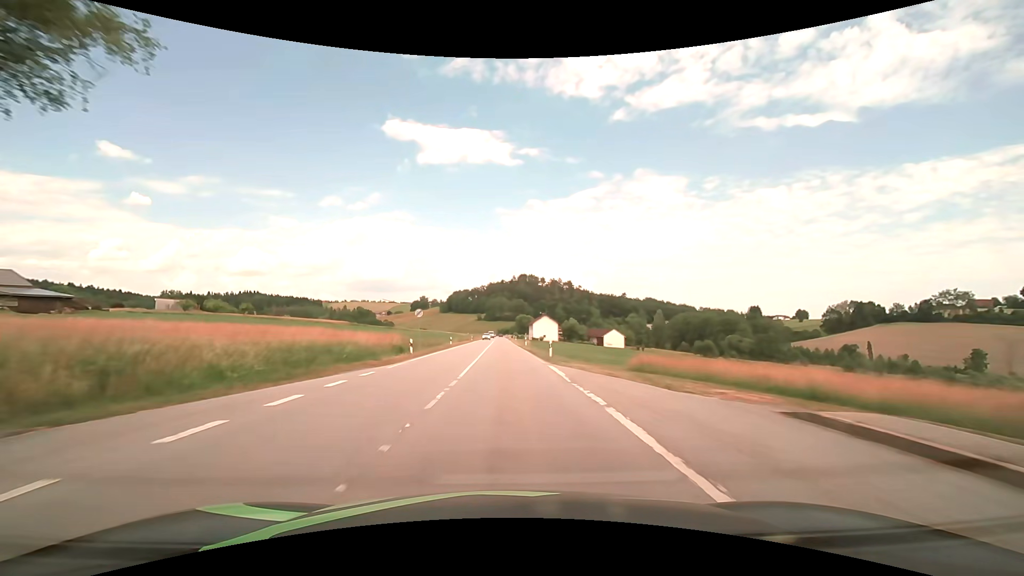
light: Day
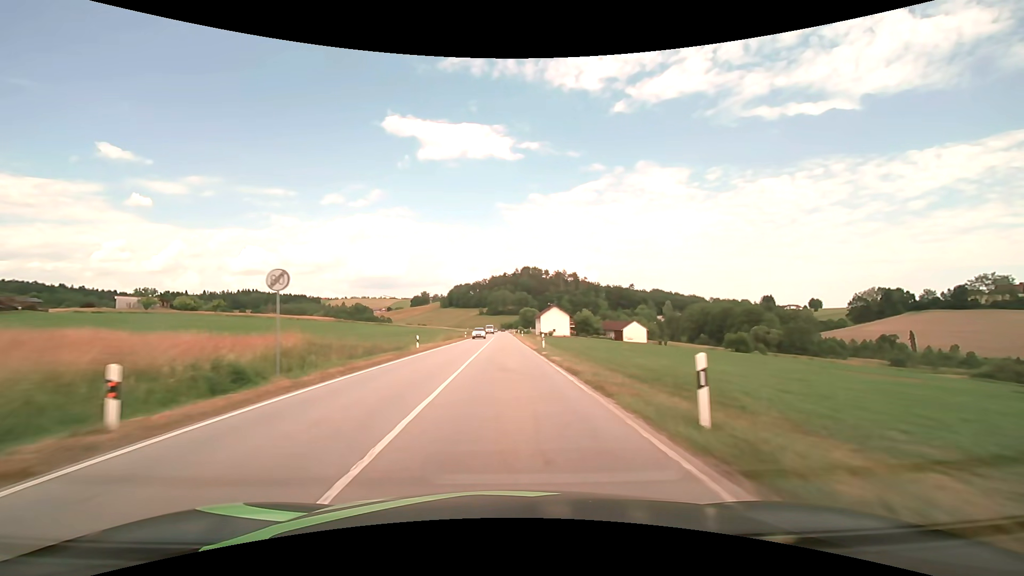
(-0.1, +22.6) m; 0°
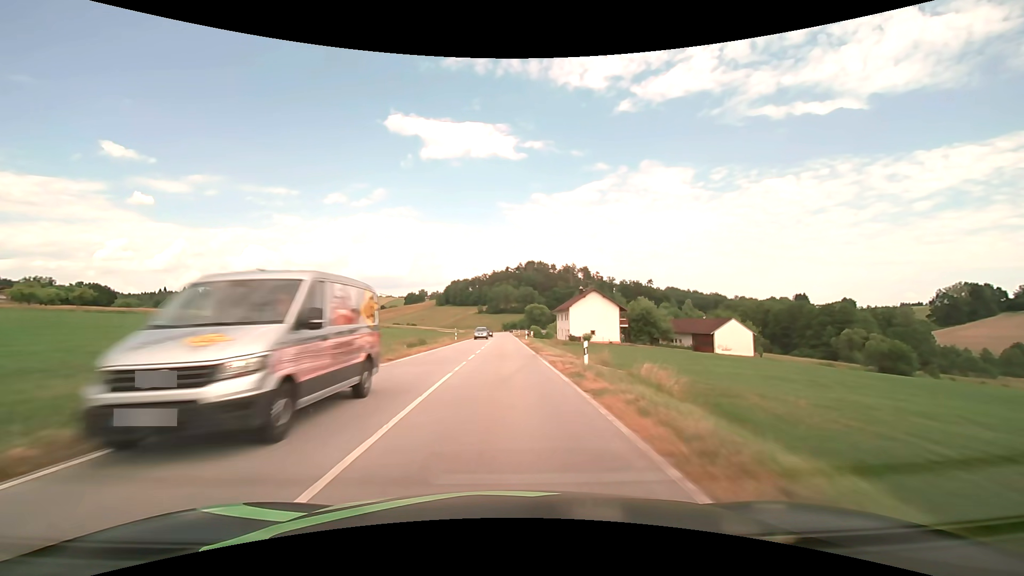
(-0.6, +59.8) m; 0°
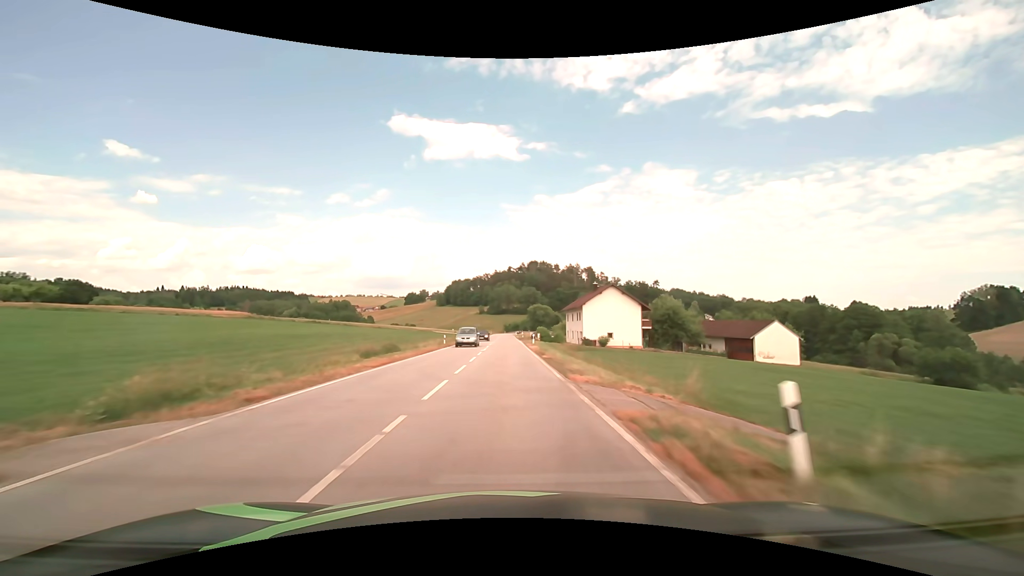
(0.0, +12.2) m; 0°
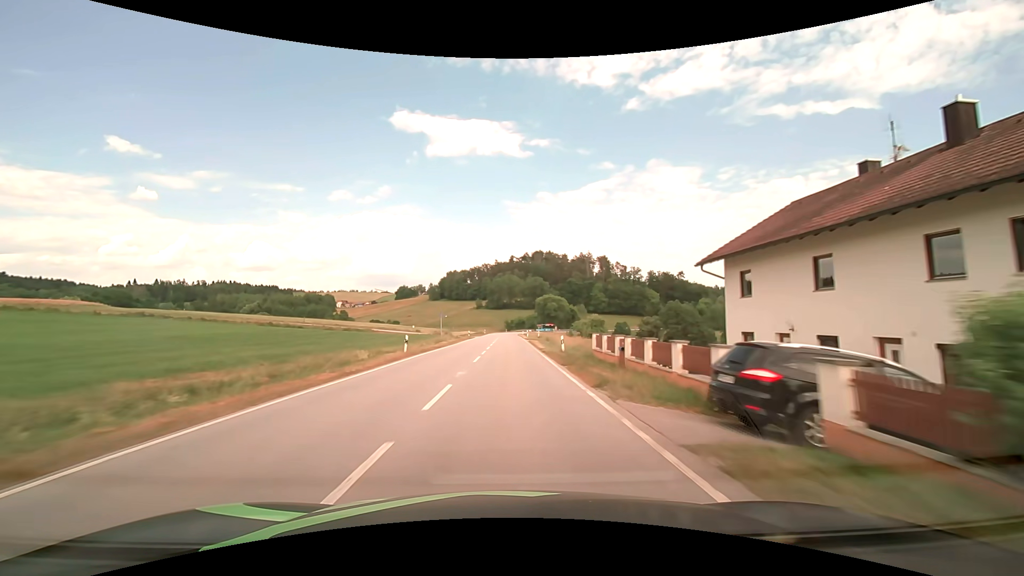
(-0.2, +61.7) m; 0°
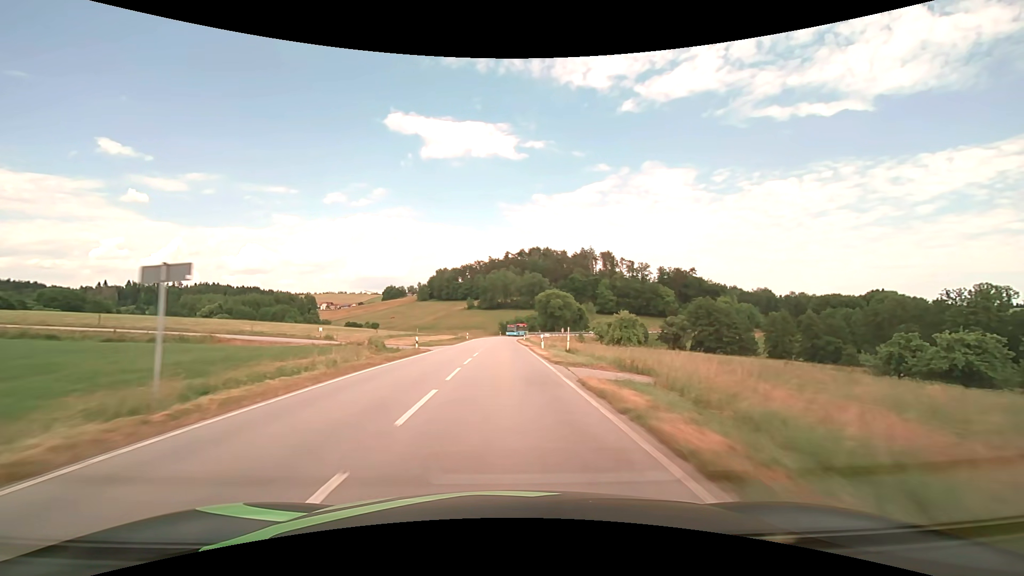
(+0.2, +37.3) m; +1°
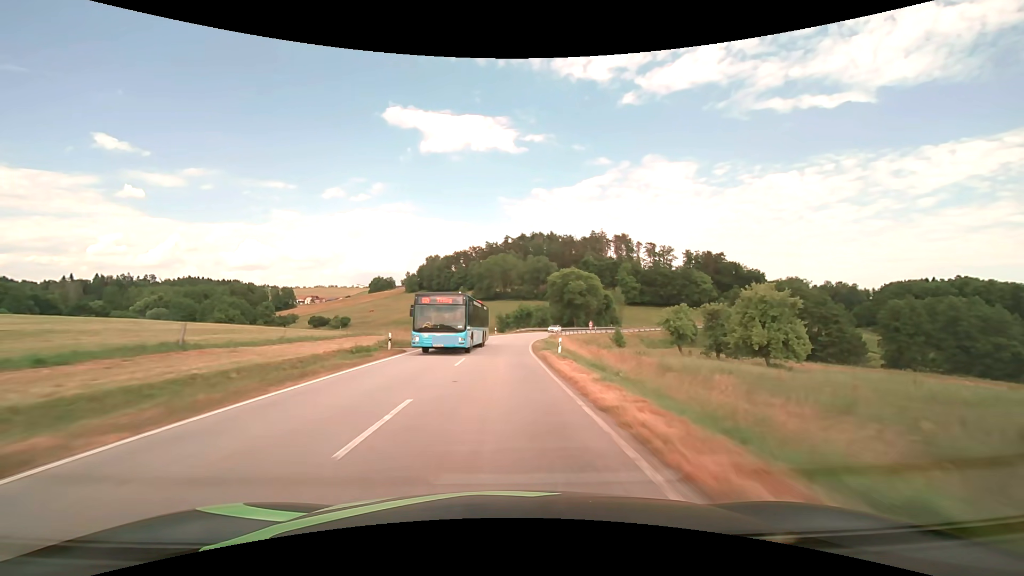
(-0.1, +50.0) m; 0°
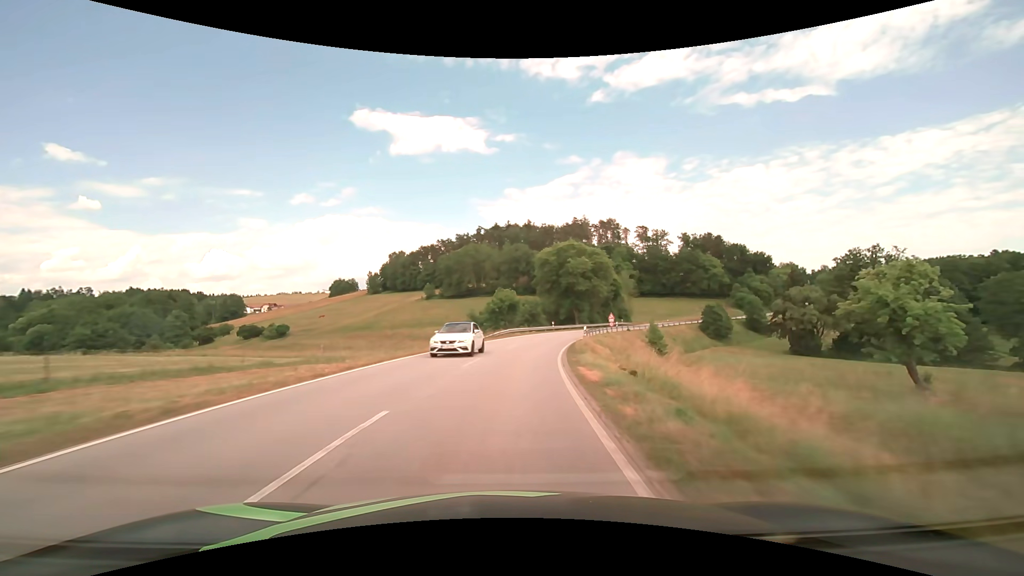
(+0.6, +37.4) m; +3°
(0, +10) (+1, +20) (+2, +30) (+3, +40) (+5, +50) (+8, +59) (+12, +69) (+16, +78) (+20, +87) (+25, +95) m
